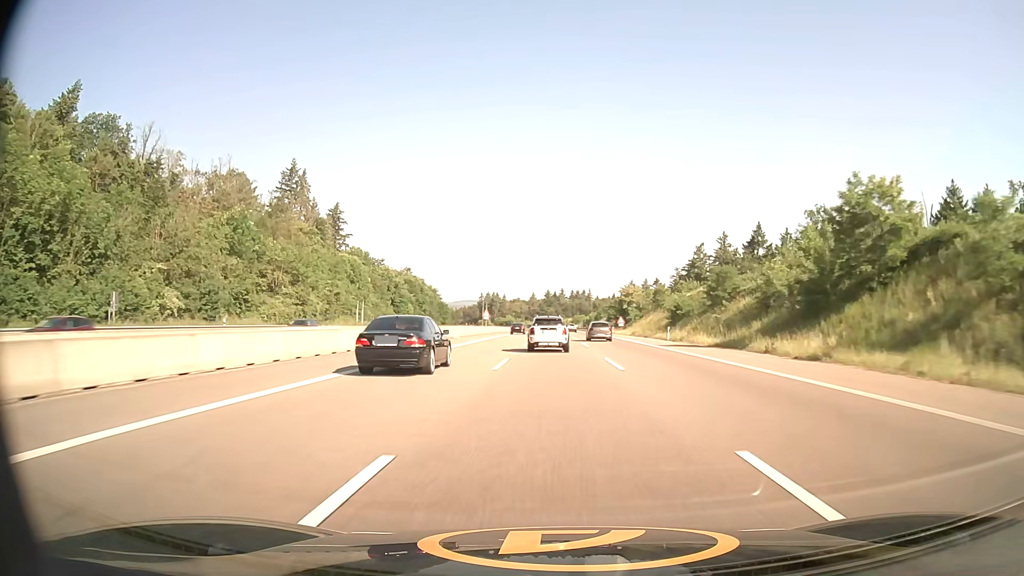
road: motorway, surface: asphalt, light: Day
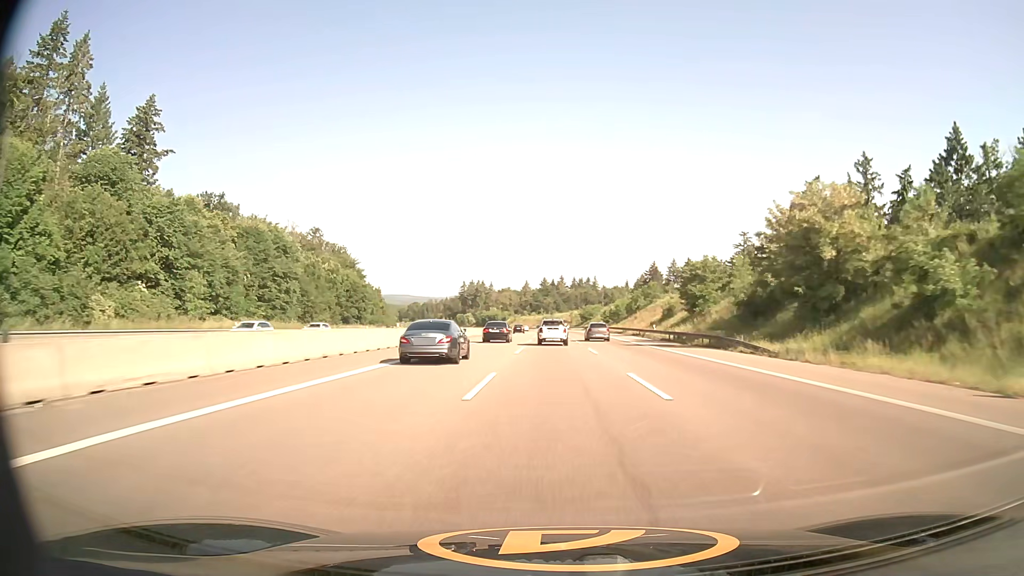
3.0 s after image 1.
(-0.3, +96.3) m; 0°
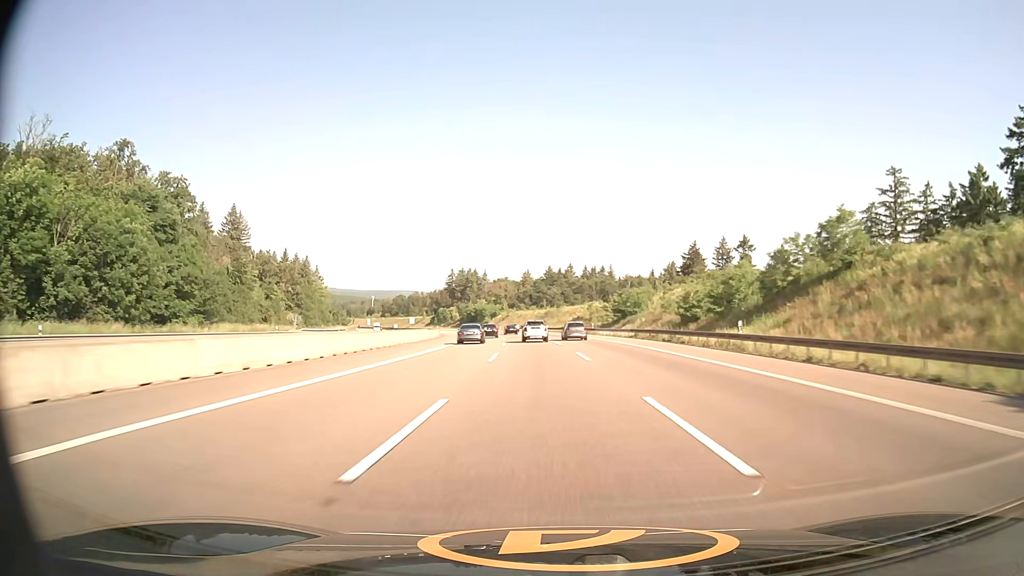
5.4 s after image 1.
(-0.2, +77.5) m; 0°
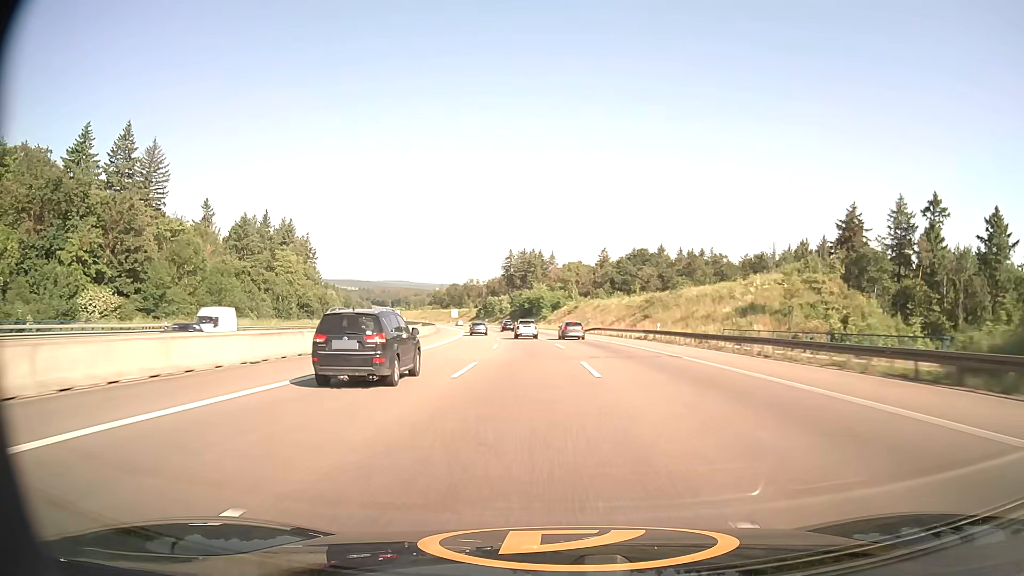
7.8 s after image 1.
(-3.4, +79.0) m; -6°
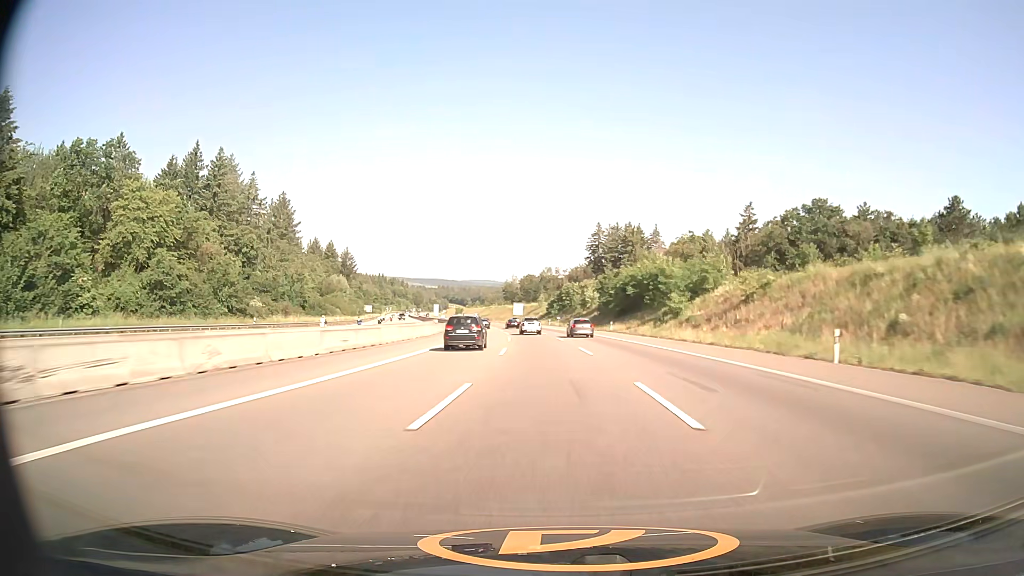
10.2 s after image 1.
(-5.2, +79.3) m; -7°
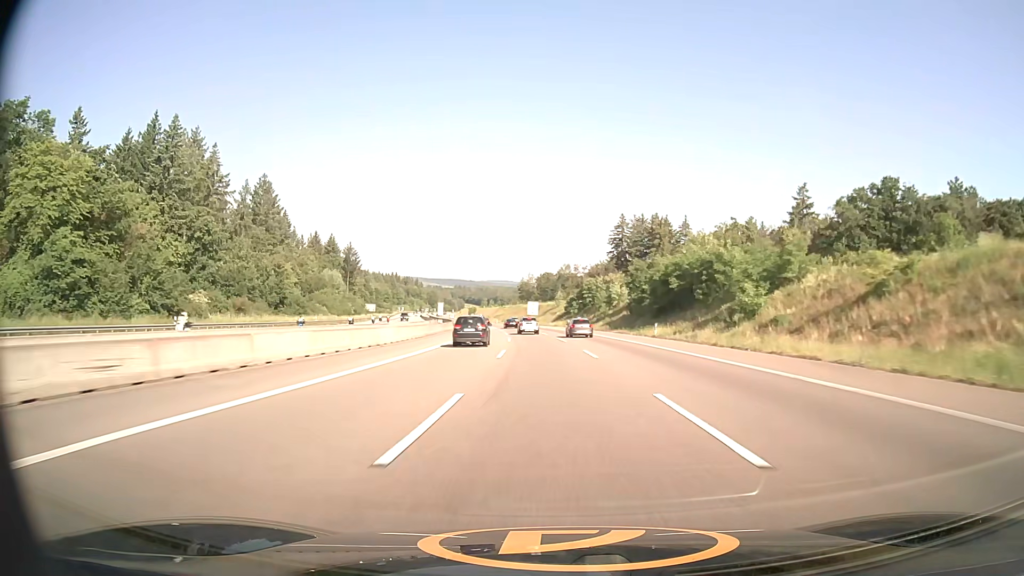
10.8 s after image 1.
(-0.3, +20.0) m; -2°
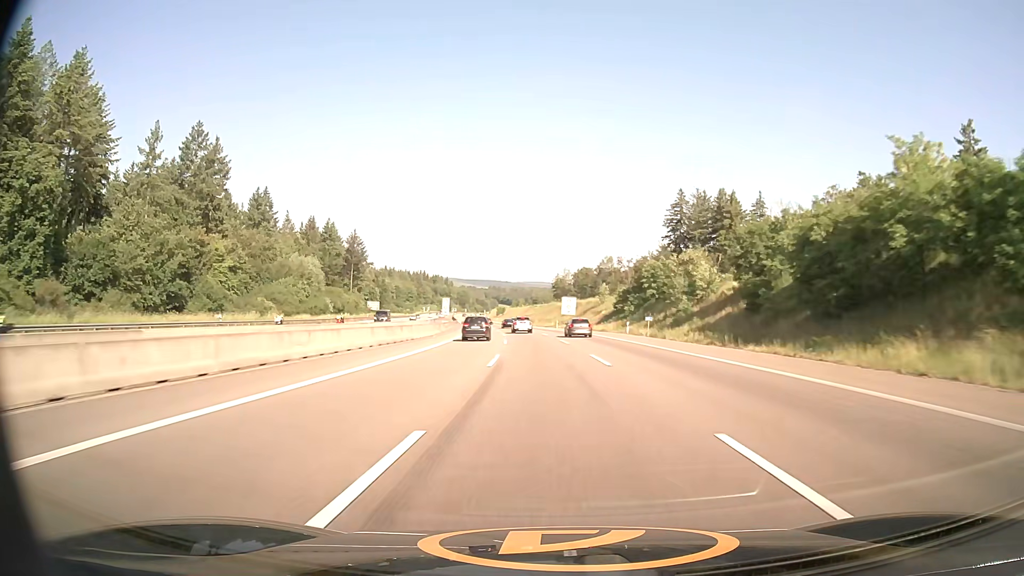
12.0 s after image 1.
(-1.1, +40.0) m; -3°
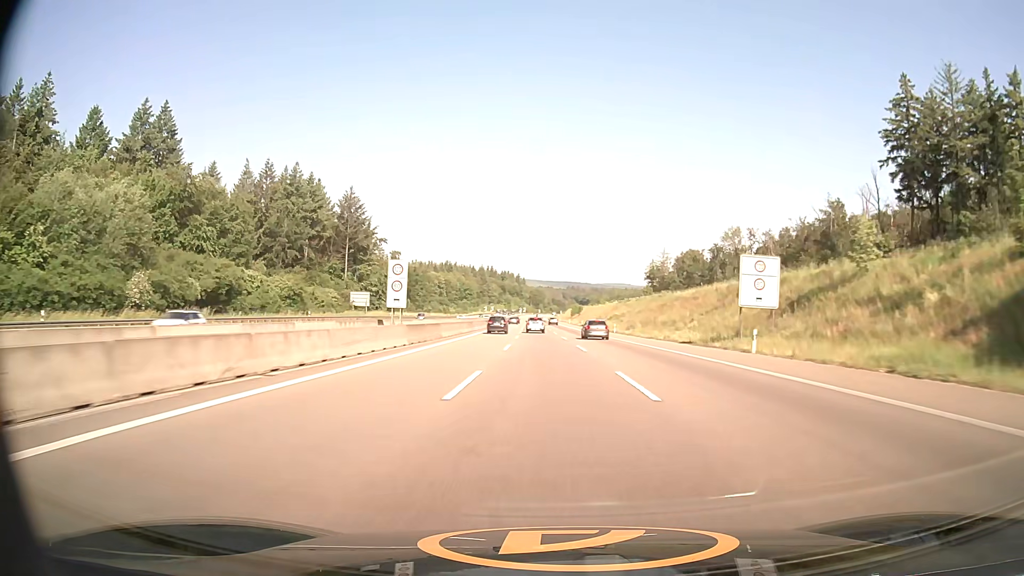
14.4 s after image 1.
(-4.8, +79.5) m; -7°
(0, +10) (0, +20) (-1, +30) (-1, +40) (-1, +50) (-2, +60) (-2, +70) (-3, +80) (-3, +90) (-3, +100) m
